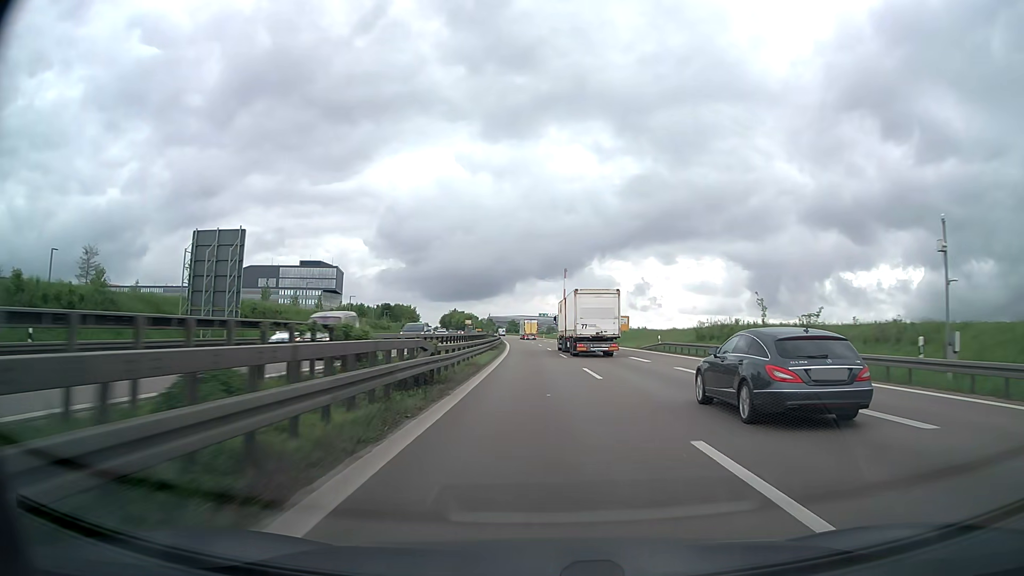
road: trunk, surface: asphalt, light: Day
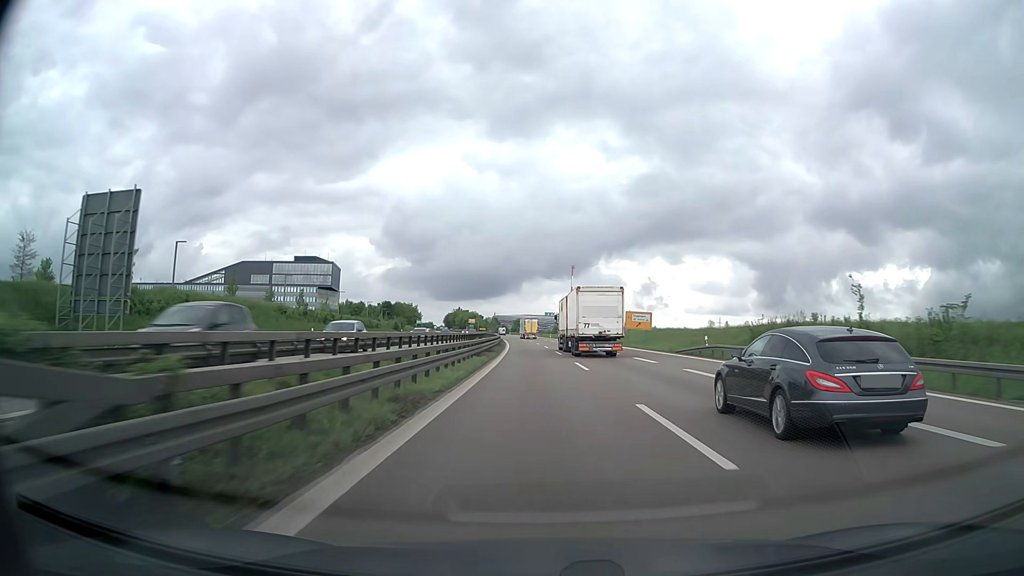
(0.0, +13.7) m; 0°
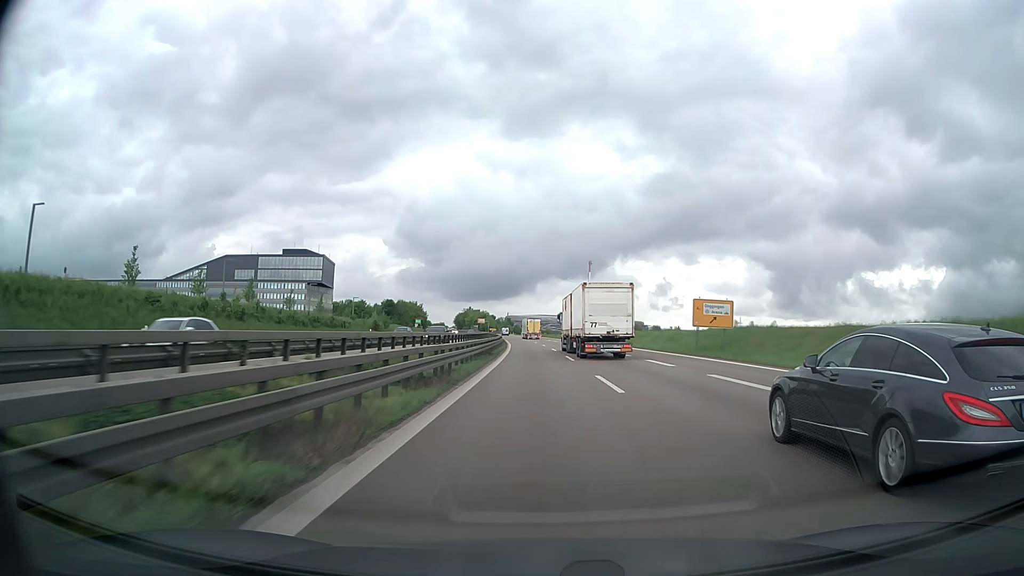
(-0.3, +27.5) m; -1°
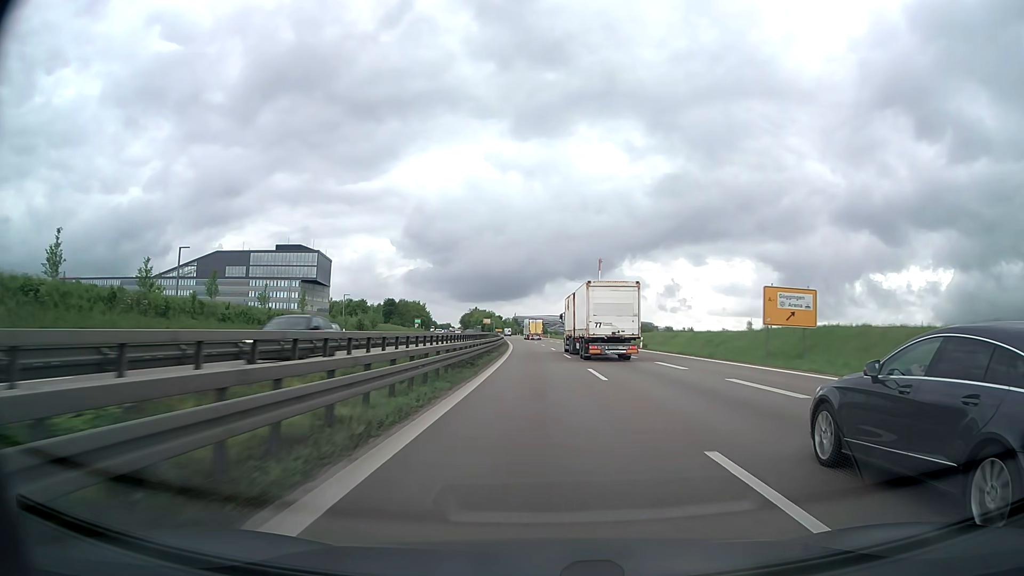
(-0.1, +13.7) m; -1°
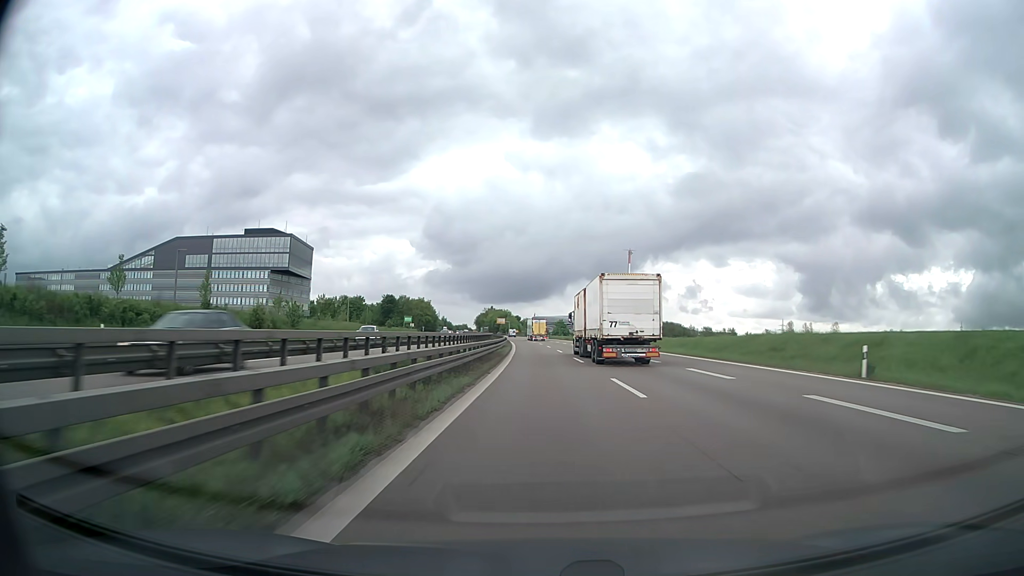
(-0.7, +41.4) m; -2°
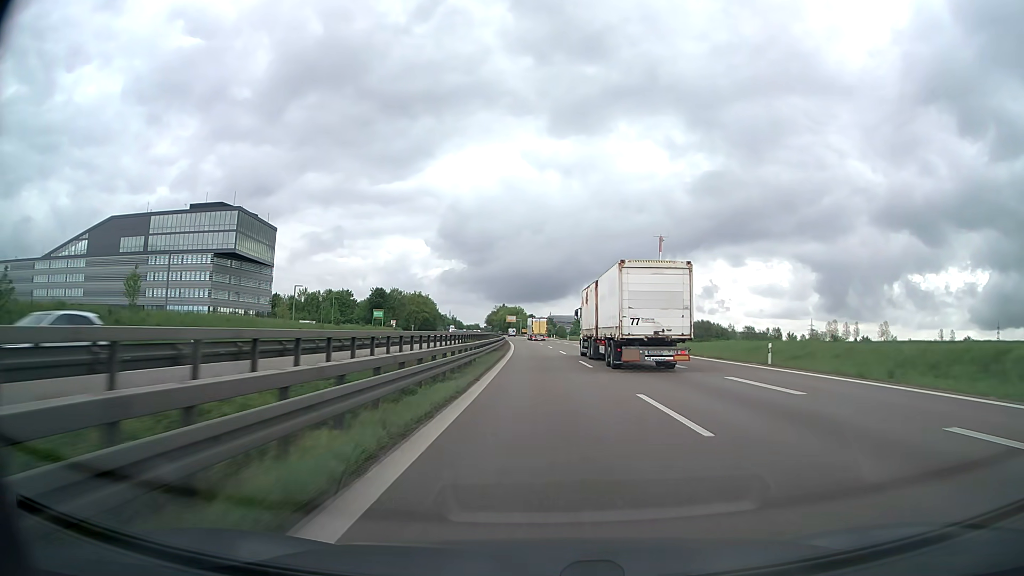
(-0.6, +41.7) m; -1°
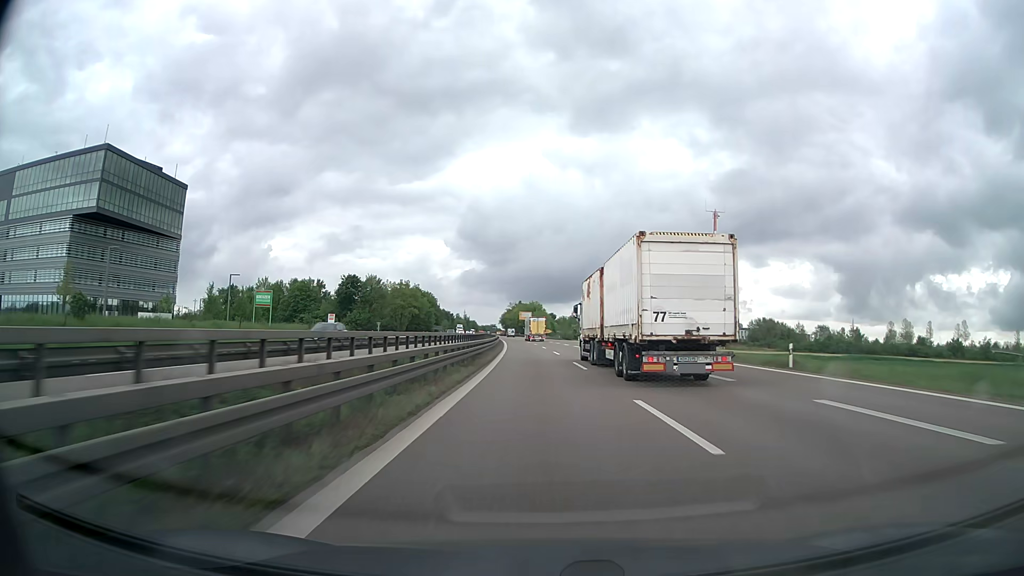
(-0.8, +55.5) m; -2°
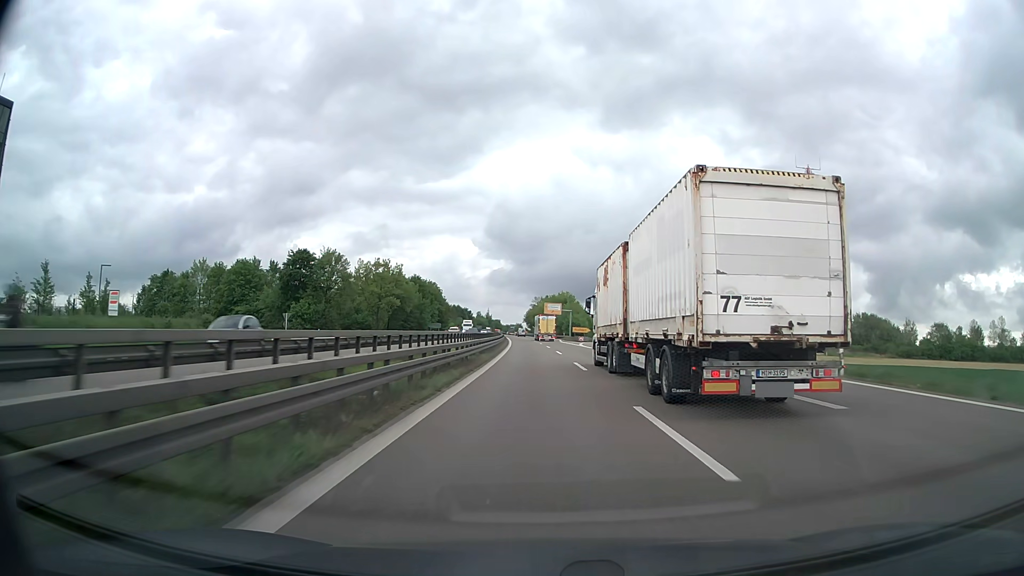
(-1.1, +55.5) m; -2°
(0, +10) (0, +20) (0, +30) (-1, +40) (-1, +50) (-1, +60) (-2, +70) (-2, +80) (-3, +90) (-3, +100) m
